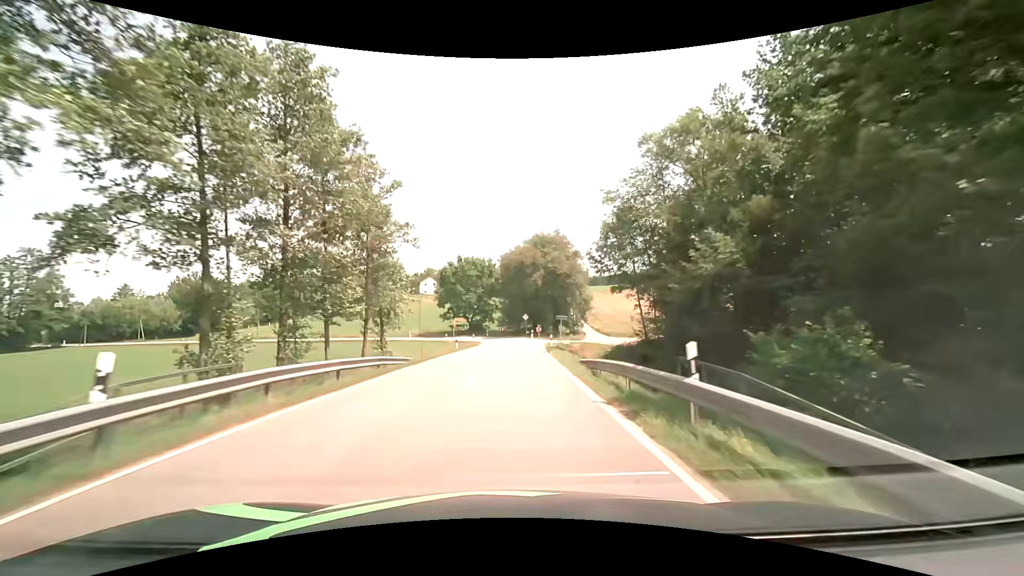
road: tertiary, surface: asphalt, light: Day
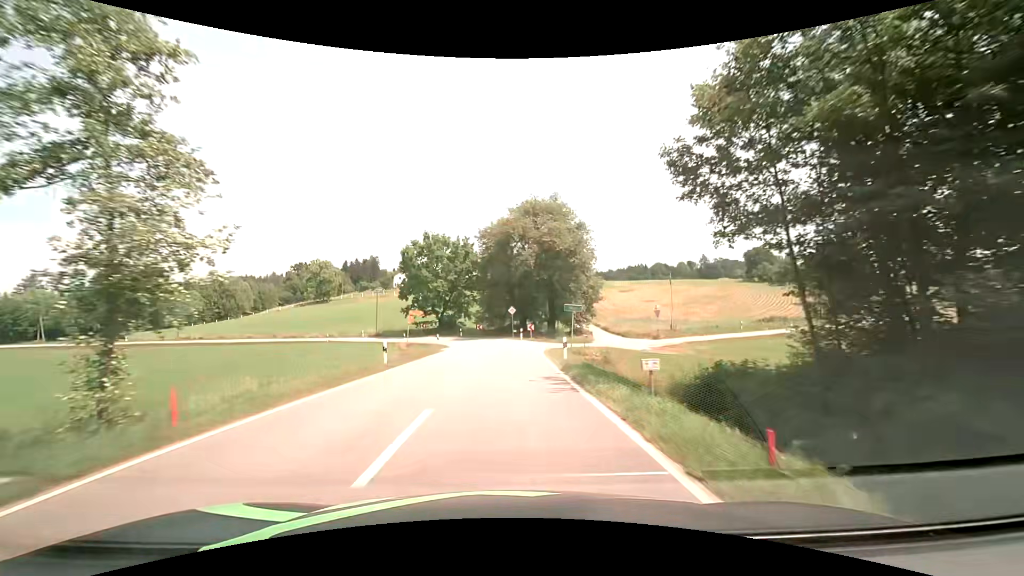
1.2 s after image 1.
(+0.3, +18.6) m; +1°
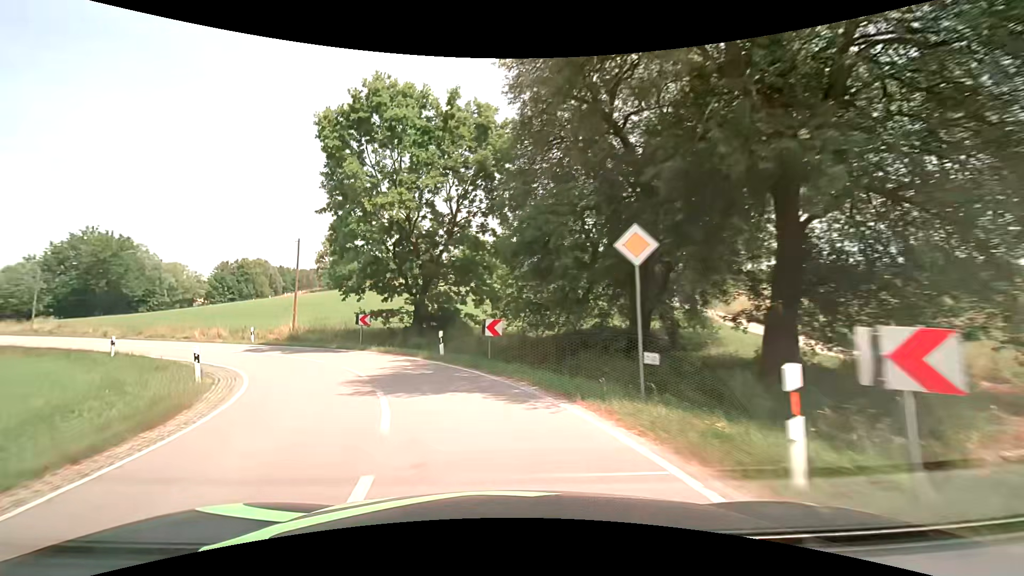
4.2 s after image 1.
(-0.1, +40.6) m; -7°
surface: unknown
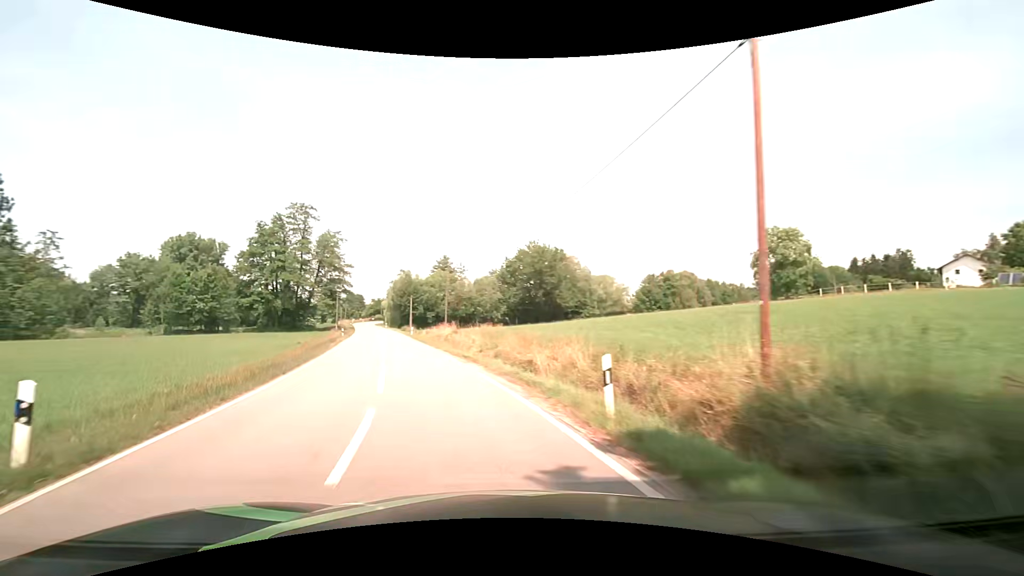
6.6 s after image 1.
(-9.4, +24.4) m; -46°
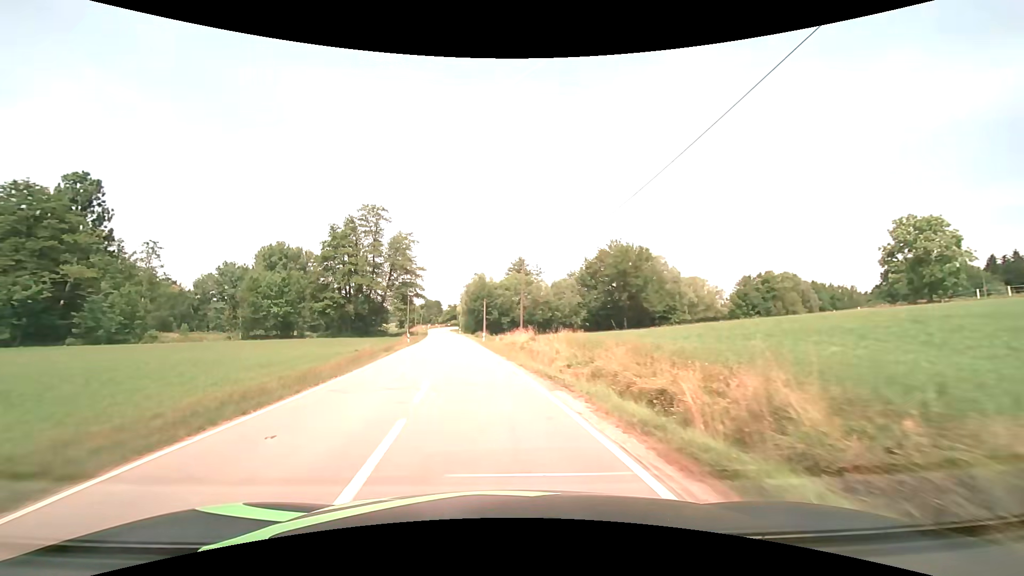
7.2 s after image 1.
(-0.7, +7.2) m; -9°
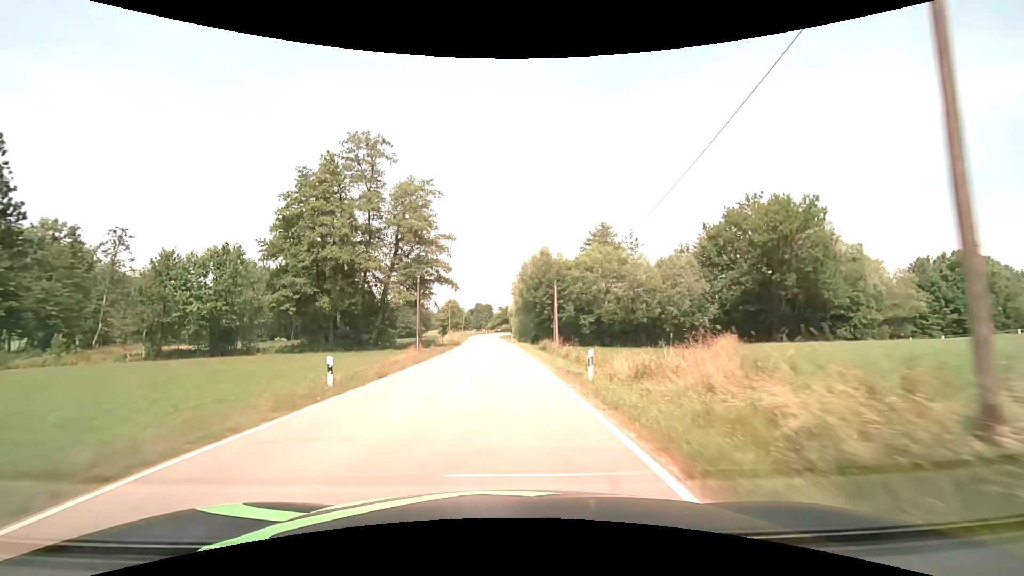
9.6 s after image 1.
(-3.4, +35.2) m; -7°
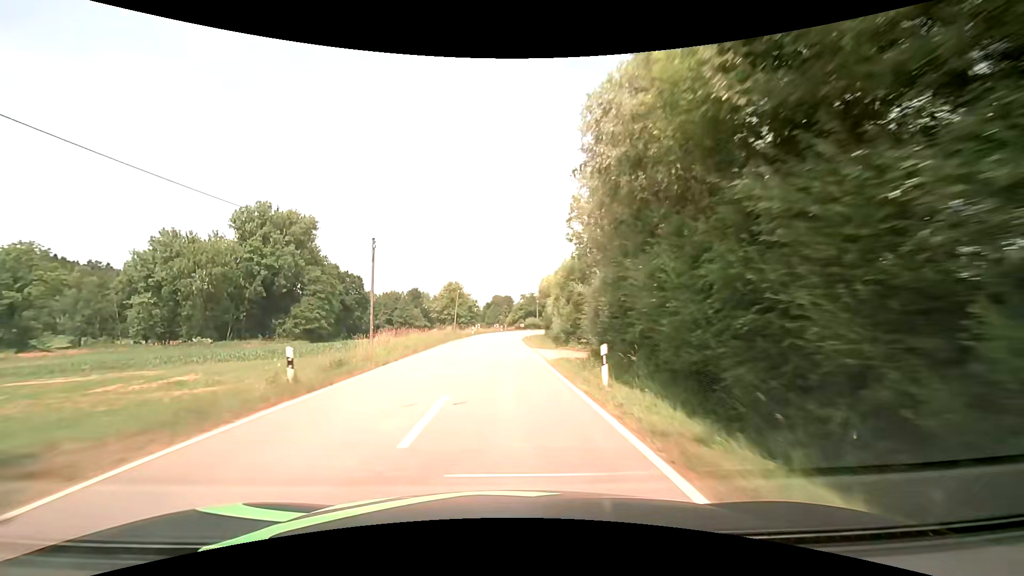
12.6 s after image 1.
(-0.9, +54.1) m; -2°
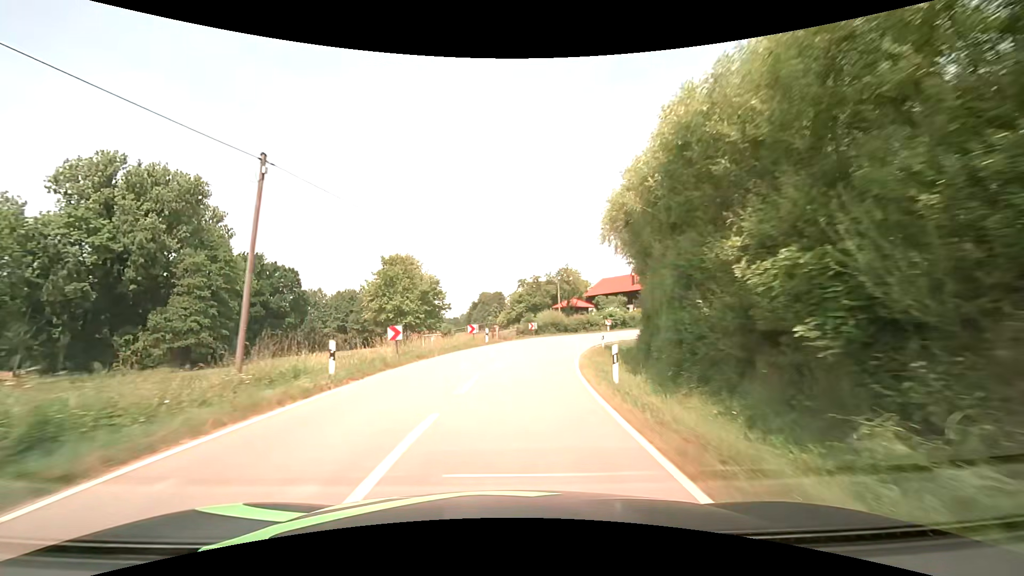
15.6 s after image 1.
(-0.2, +49.6) m; +1°
(0, +10) (+1, +20) (+3, +30) (+6, +39) (+11, +48) (+17, +56) (+24, +63) (+31, +70) (+38, +77) (+45, +84) m
